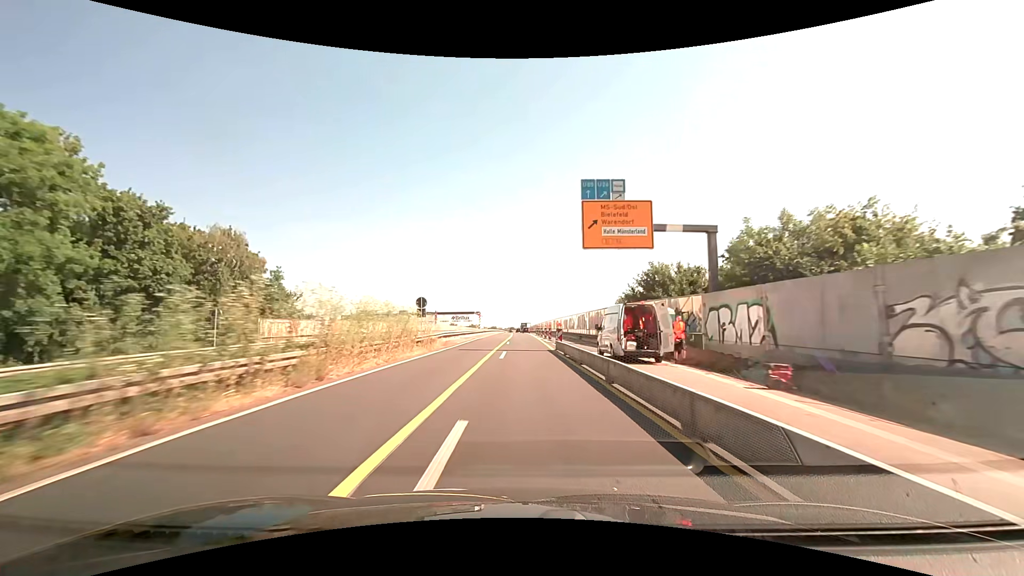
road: trunk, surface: asphalt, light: Day
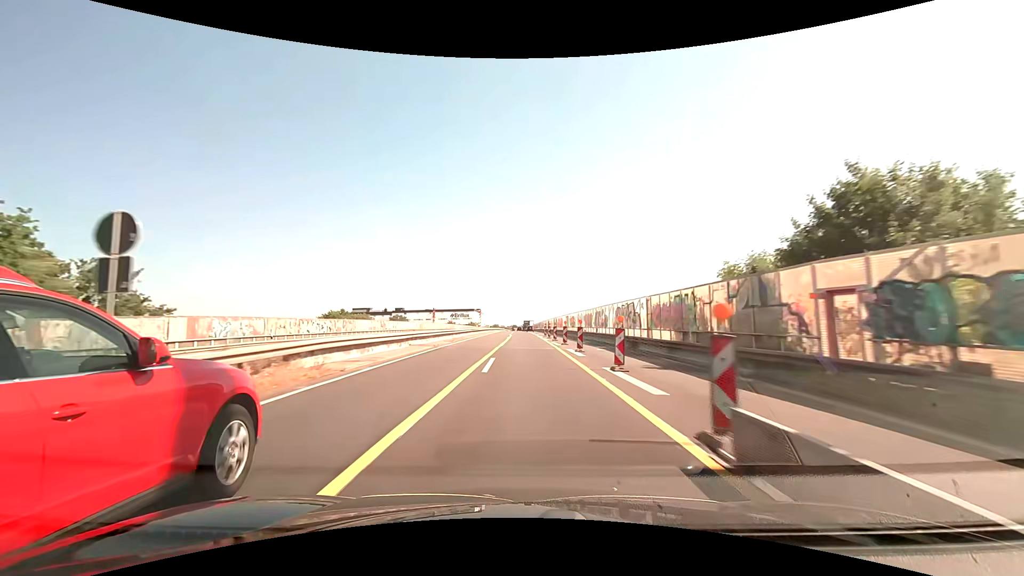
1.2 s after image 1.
(-0.1, +25.5) m; 0°
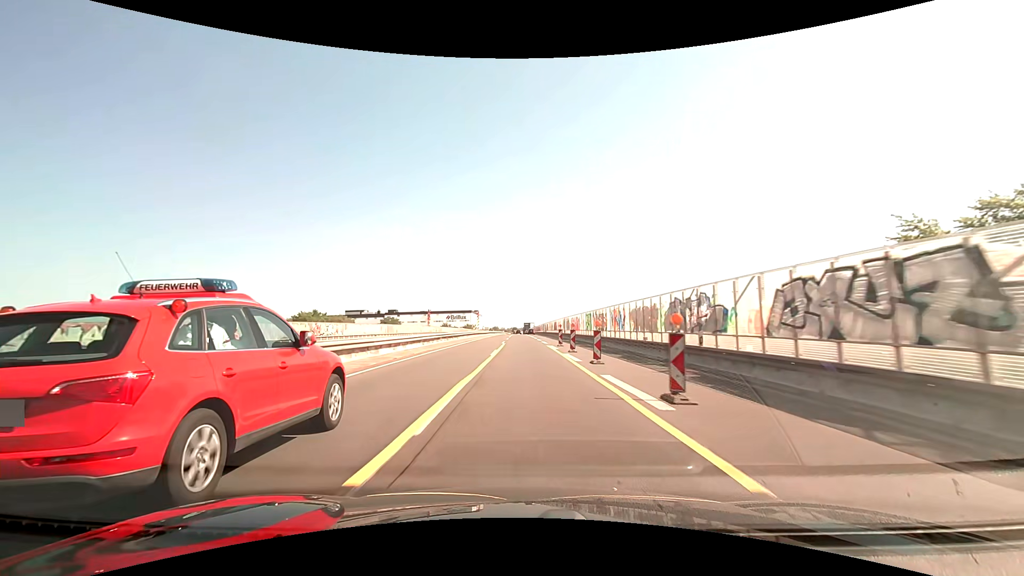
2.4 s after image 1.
(-0.1, +25.5) m; 0°
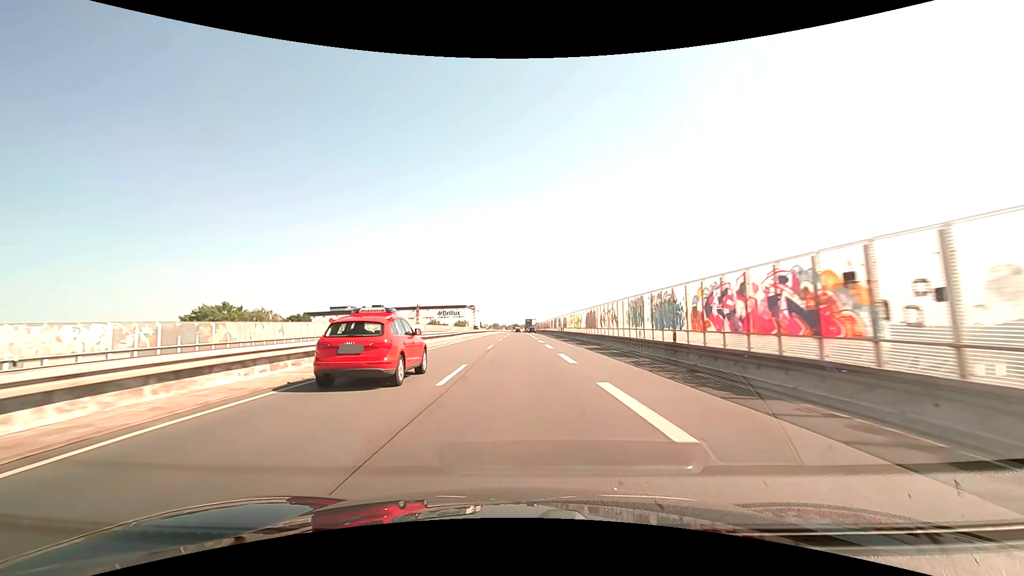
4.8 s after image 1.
(0.0, +50.9) m; 0°
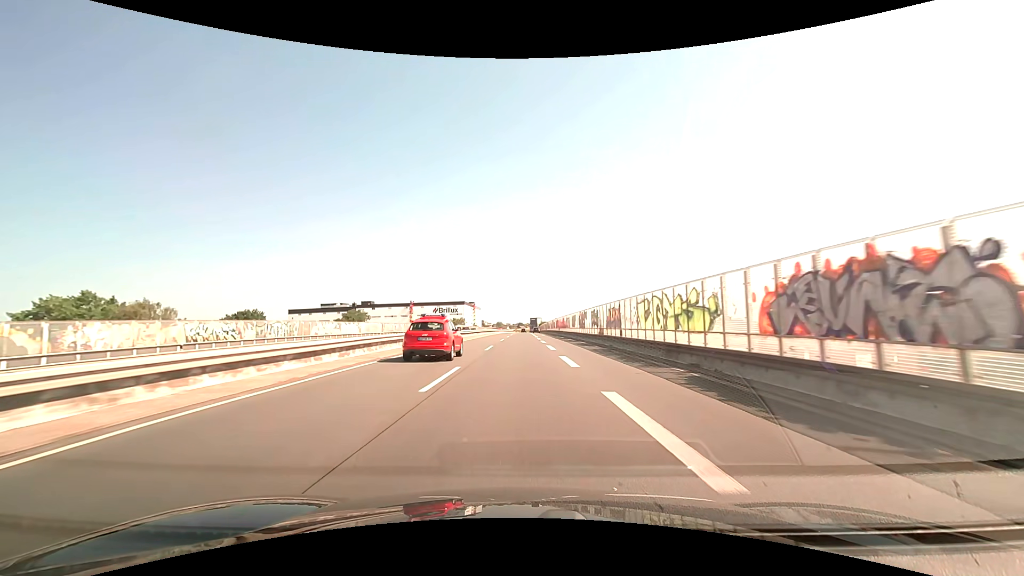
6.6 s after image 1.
(-0.1, +38.2) m; 0°
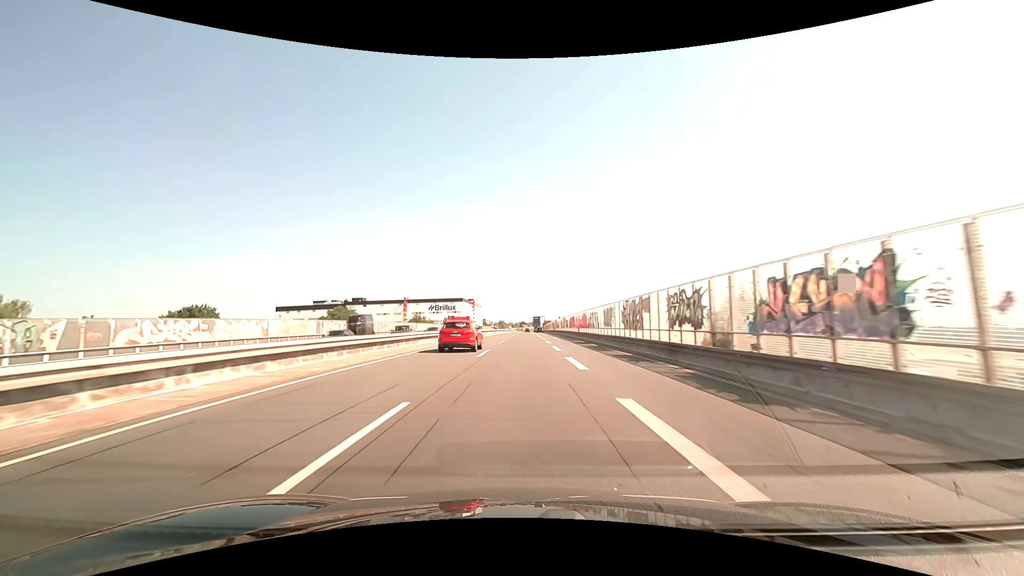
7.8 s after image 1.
(-0.1, +25.5) m; 0°
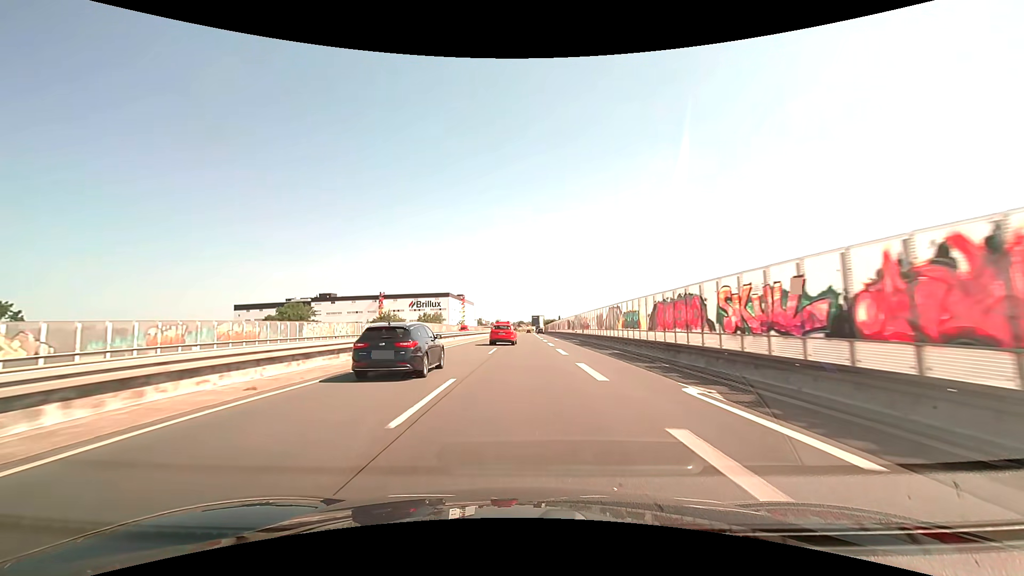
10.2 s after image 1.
(0.0, +51.0) m; 0°
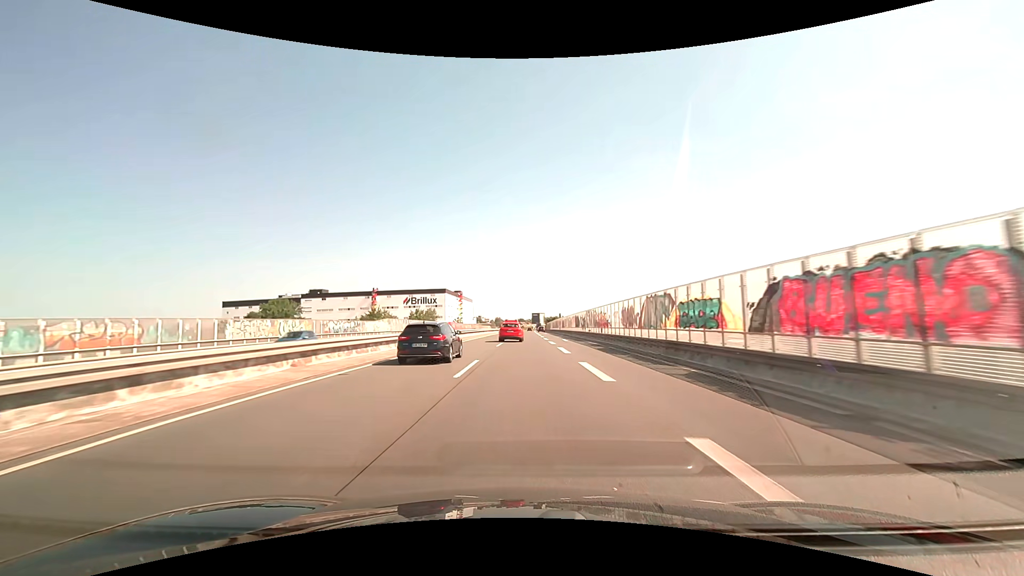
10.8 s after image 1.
(0.0, +12.7) m; 0°
(0, +10) (0, +20) (0, +30) (0, +40) (0, +50) (0, +60) (0, +70) (0, +80) (0, +90) (+1, +100) m
